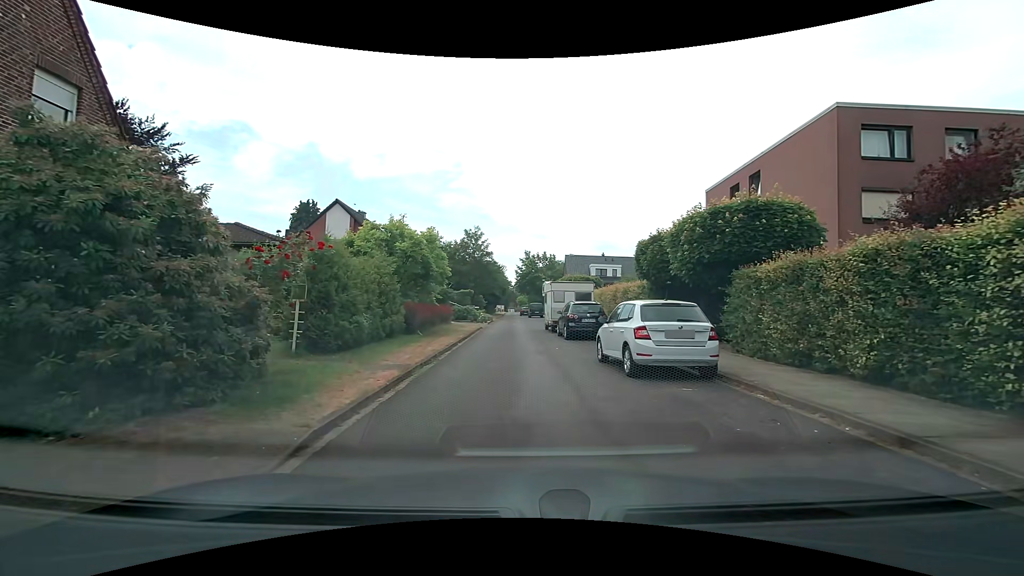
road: residential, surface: asphalt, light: Day
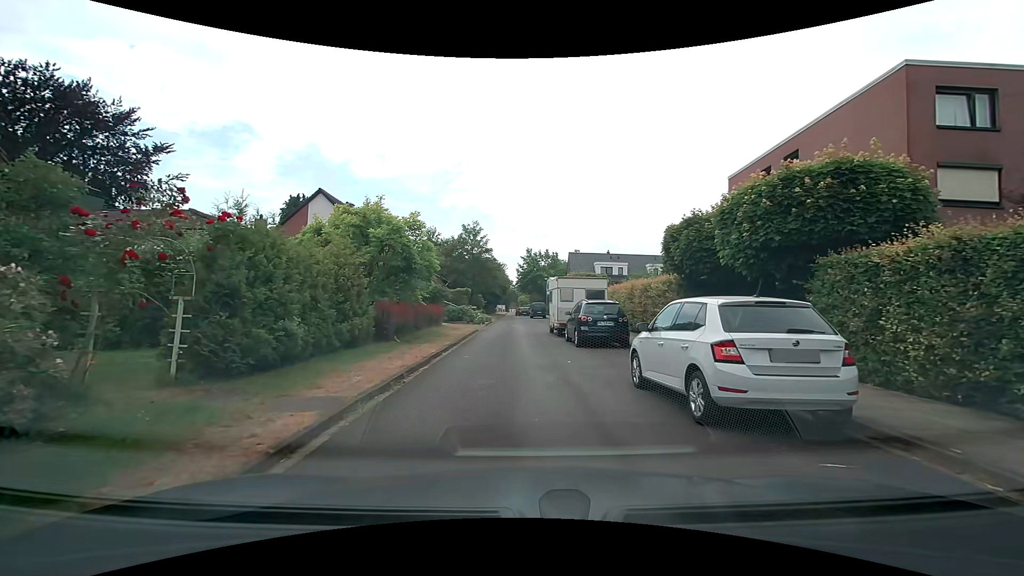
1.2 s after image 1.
(0.0, +3.7) m; 0°
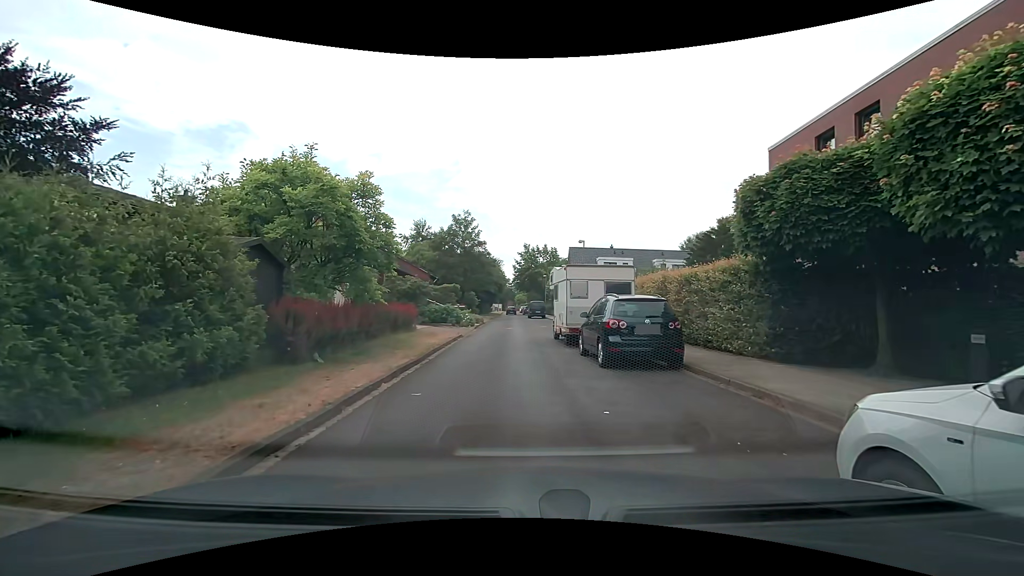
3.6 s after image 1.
(0.0, +5.7) m; +1°
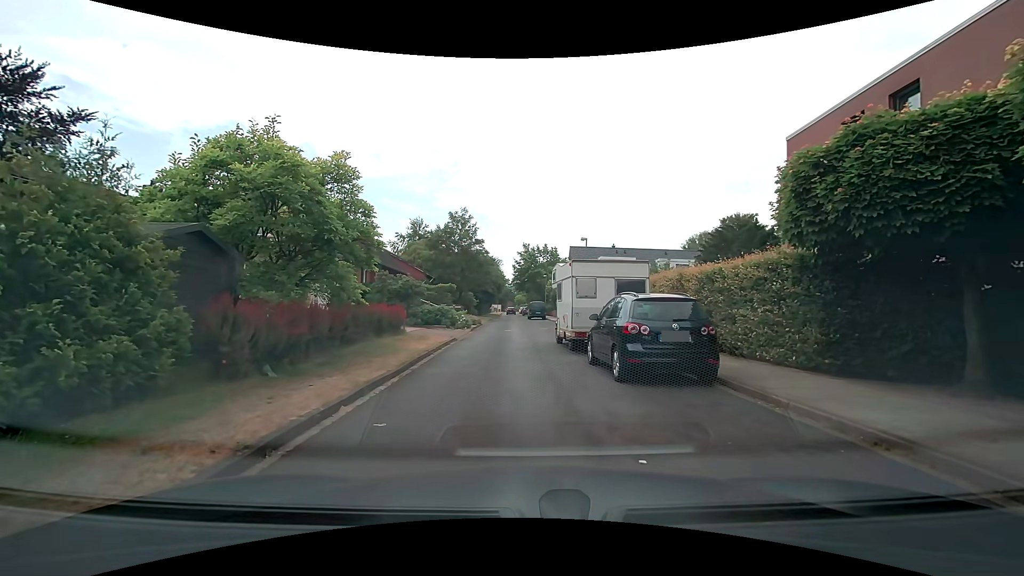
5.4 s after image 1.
(0.0, +1.8) m; +1°
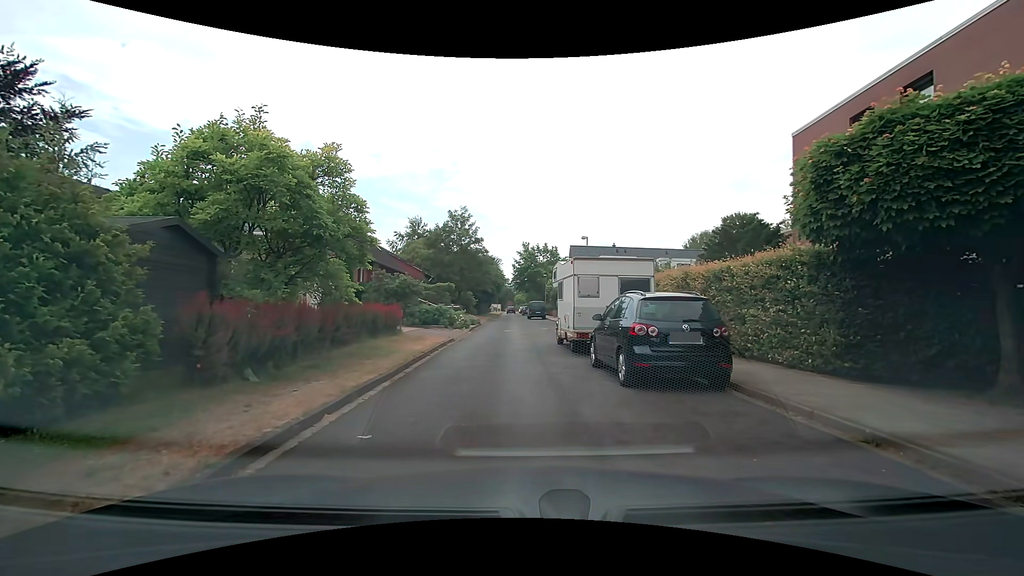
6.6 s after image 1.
(0.0, +0.5) m; 0°
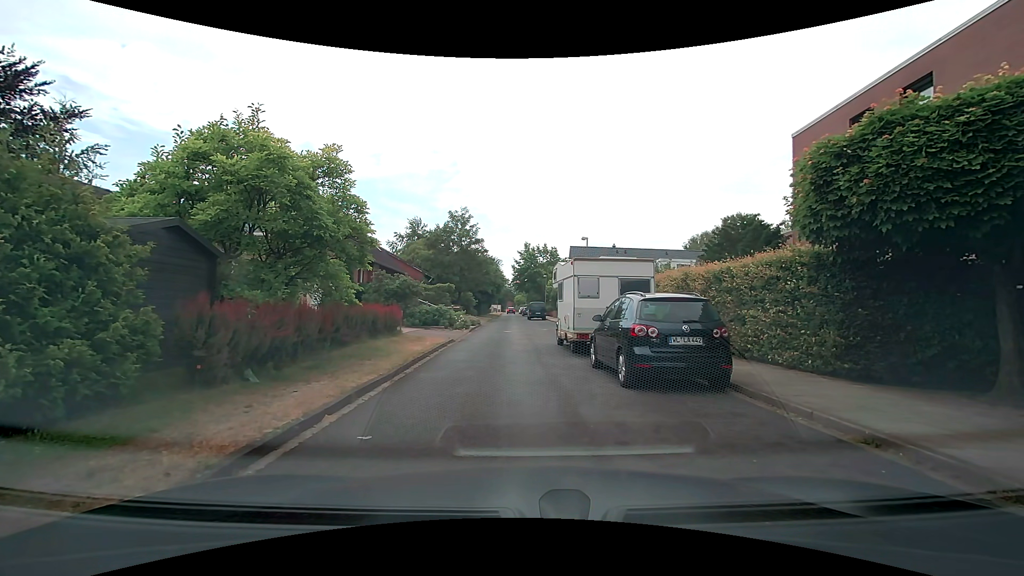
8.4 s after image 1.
(0.0, +0.1) m; 0°
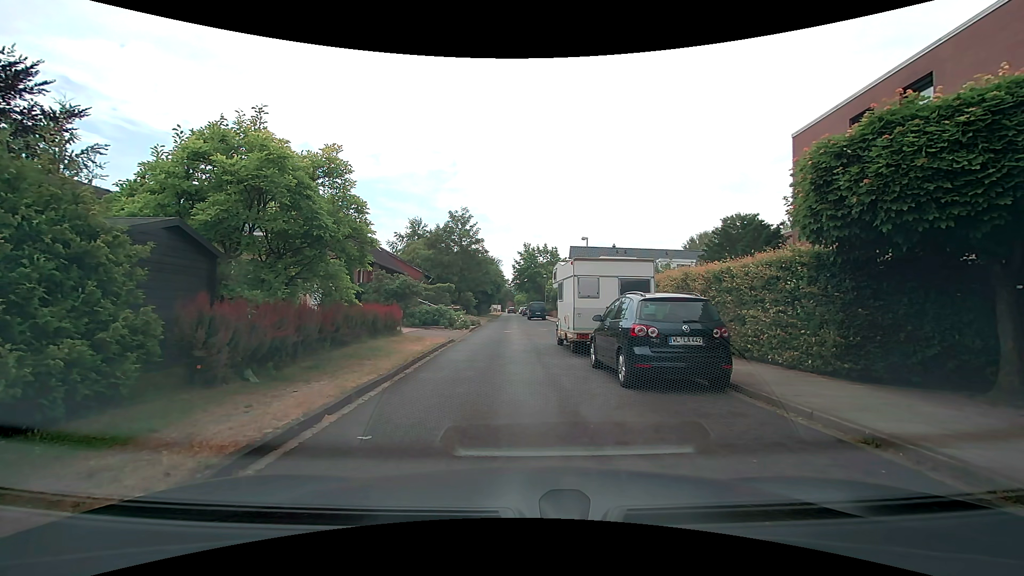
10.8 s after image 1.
(0.0, 0.0) m; 0°
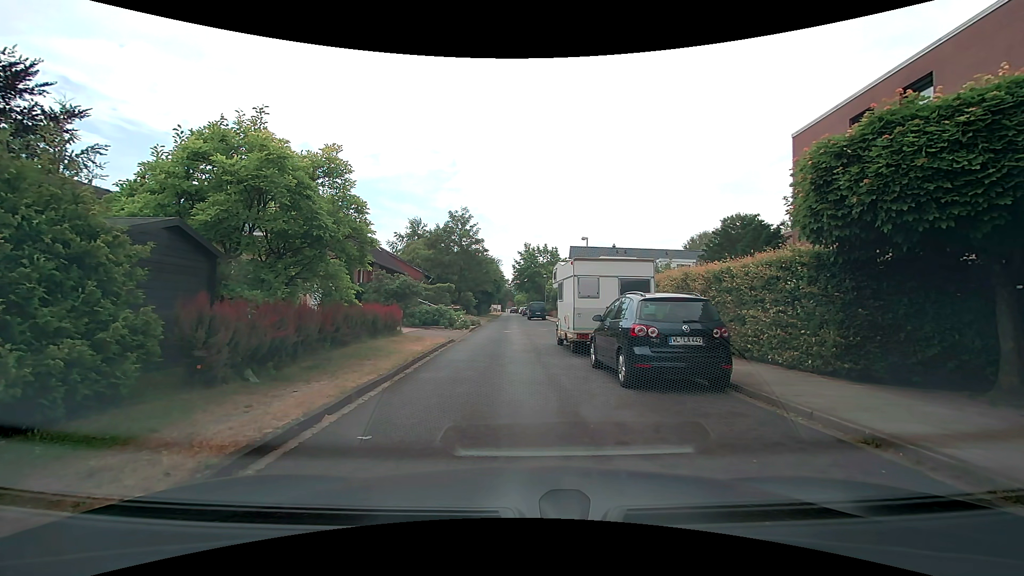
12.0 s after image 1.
(0.0, 0.0) m; 0°
